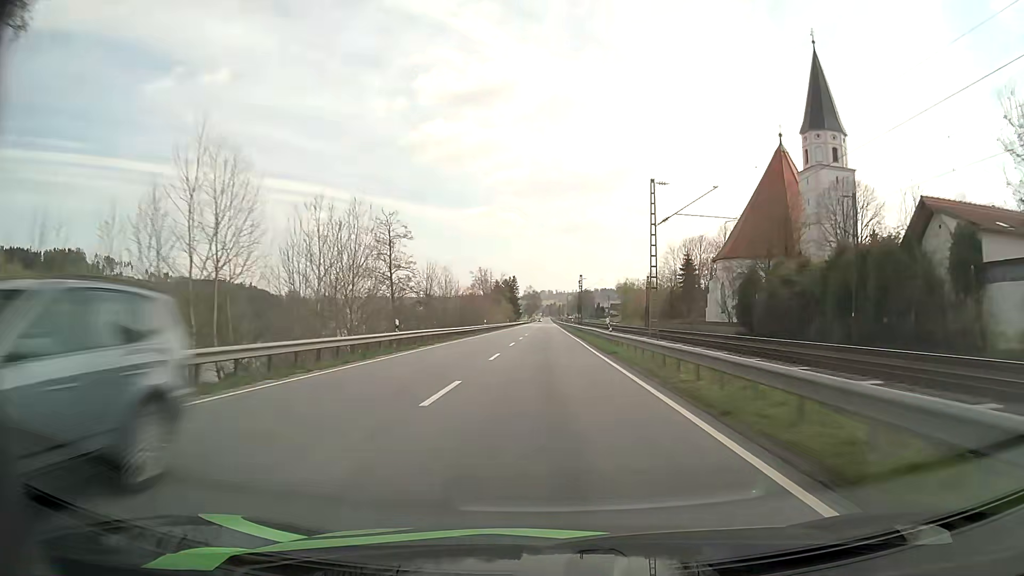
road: primary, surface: asphalt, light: Day
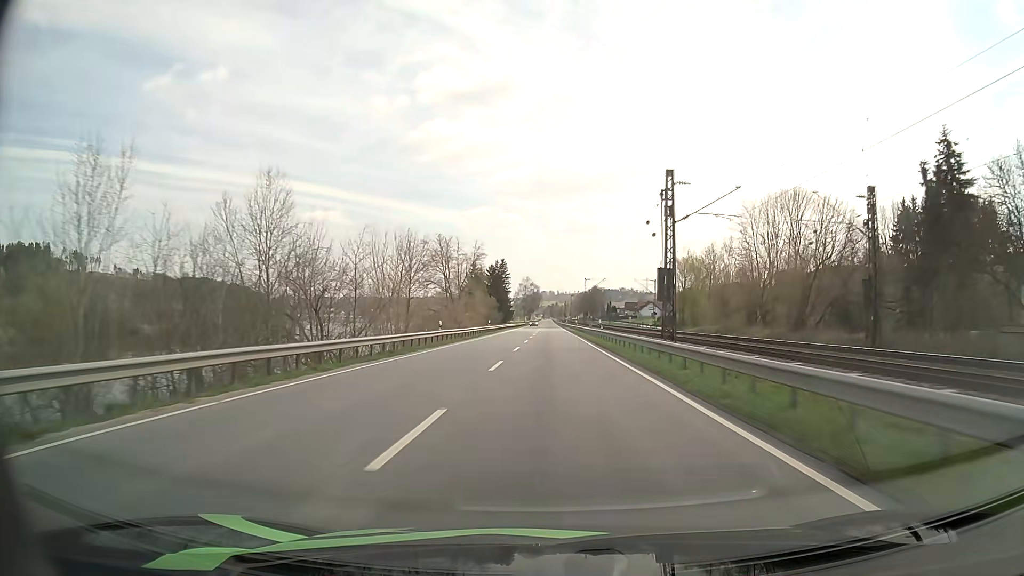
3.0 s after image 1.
(-0.2, +77.2) m; 0°
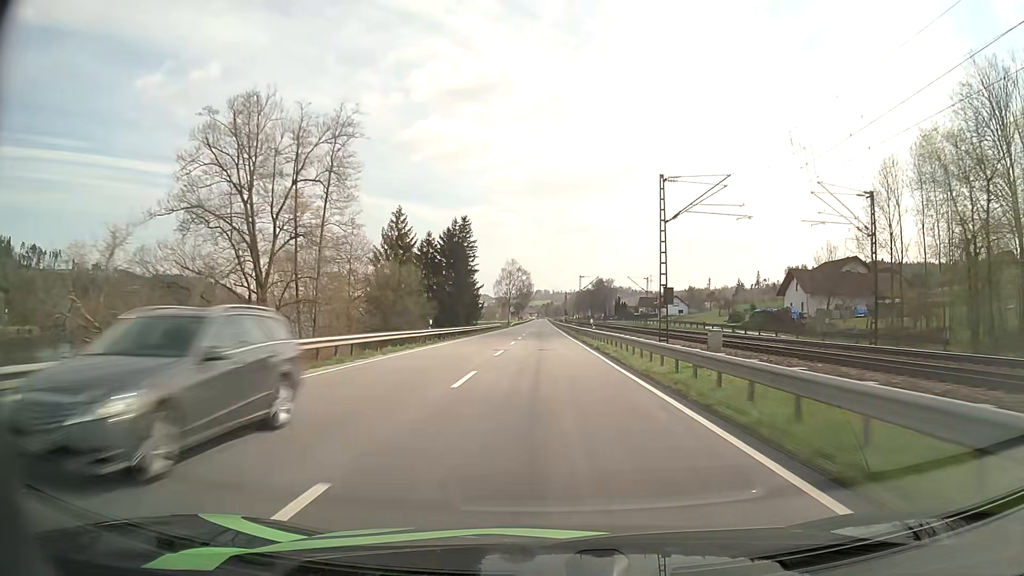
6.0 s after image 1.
(+0.6, +77.3) m; 0°
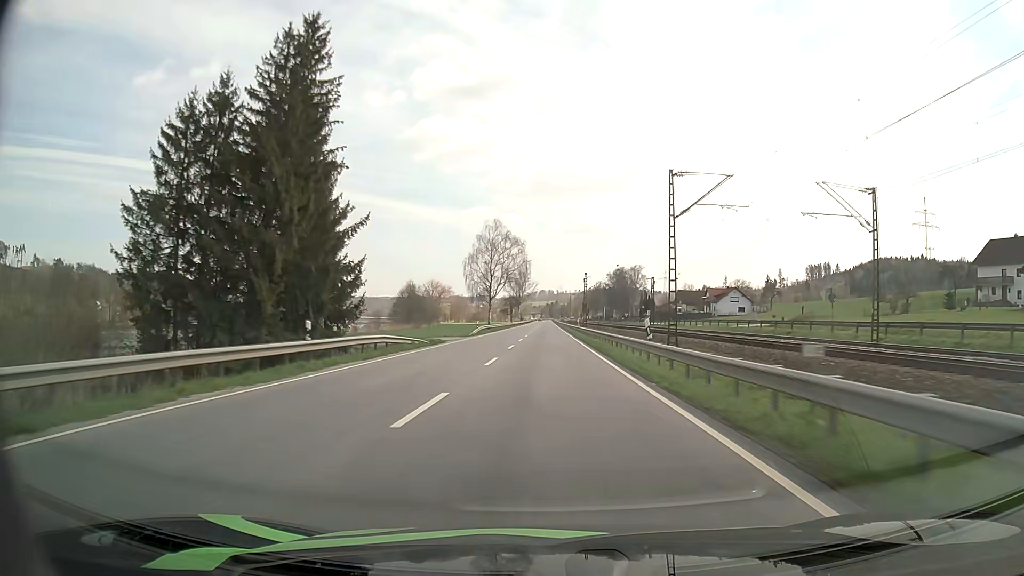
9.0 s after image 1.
(-0.3, +77.6) m; 0°
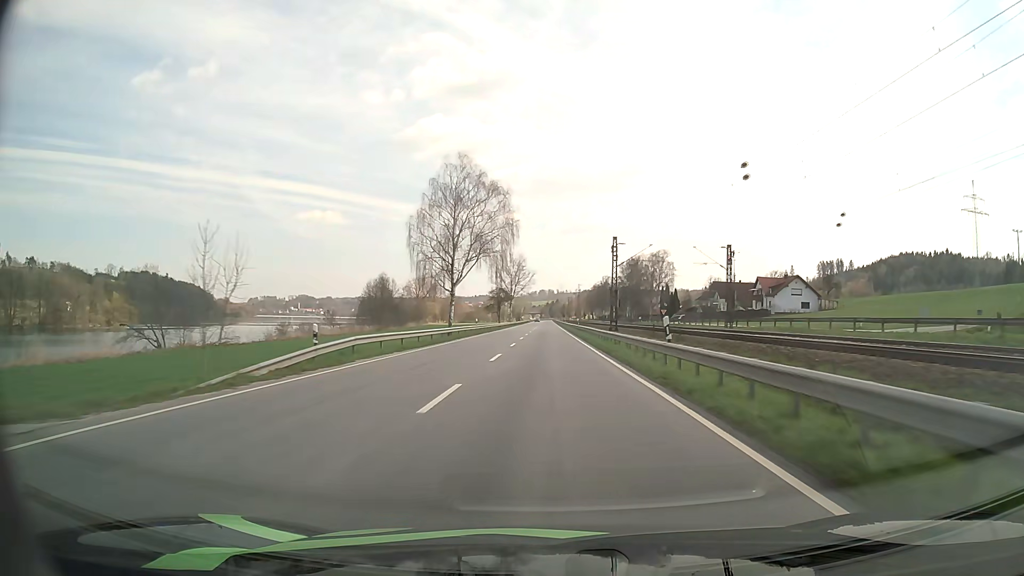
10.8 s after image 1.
(0.0, +46.9) m; 0°
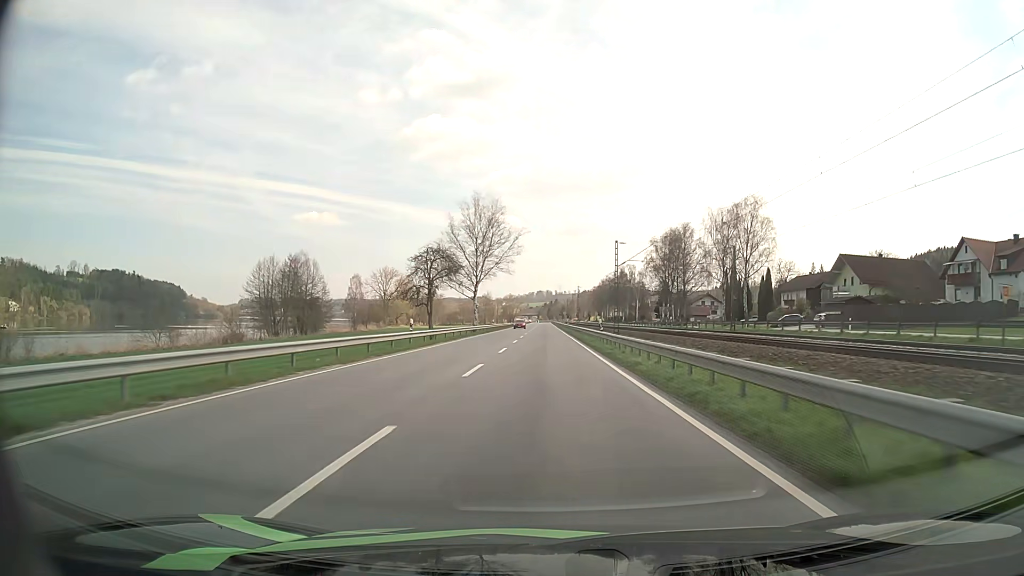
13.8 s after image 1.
(+0.1, +78.1) m; 0°
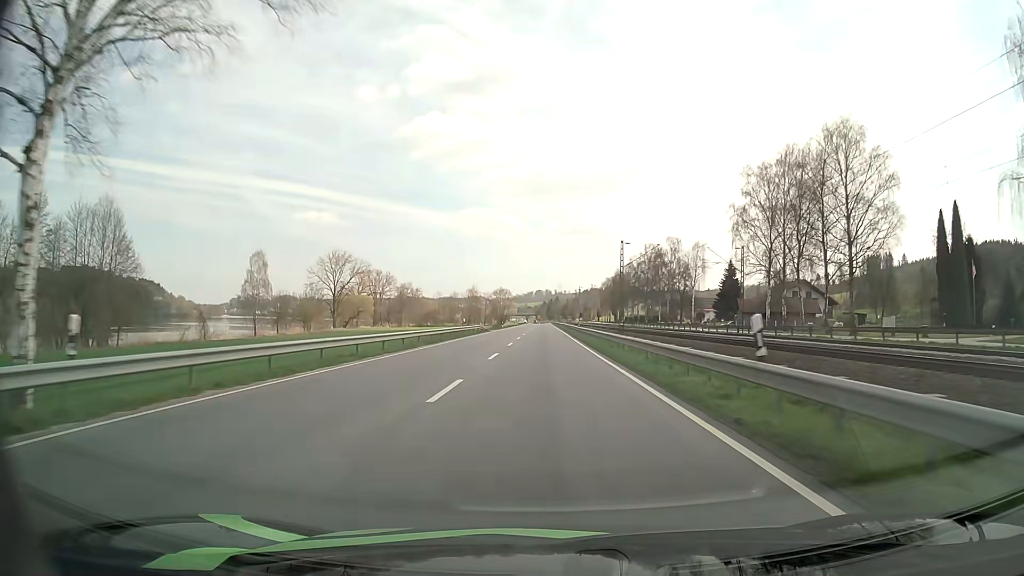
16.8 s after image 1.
(-0.2, +78.2) m; 0°
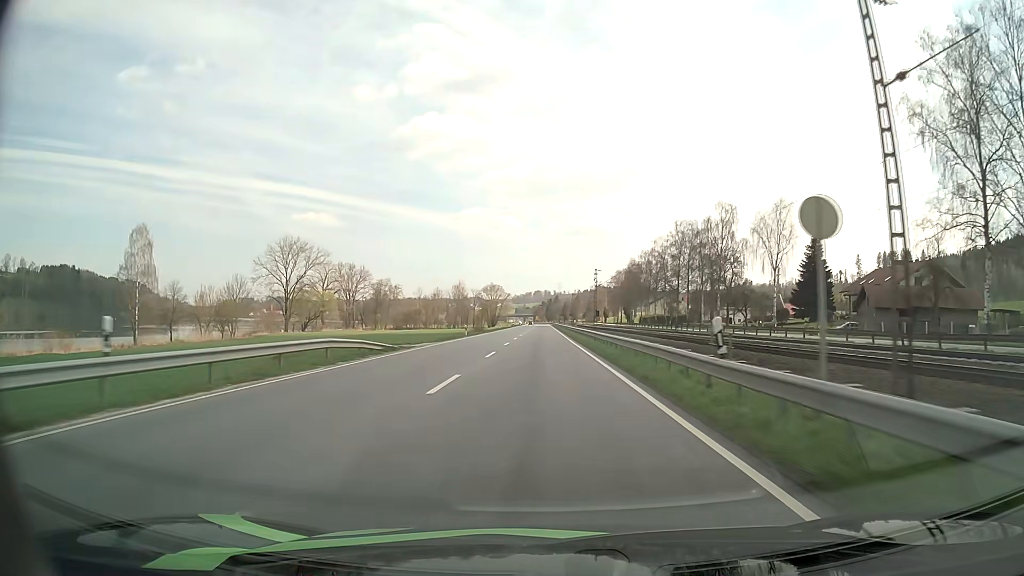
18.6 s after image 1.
(0.0, +47.0) m; 0°
(0, +10) (0, +20) (0, +30) (0, +40) (0, +50) (0, +60) (0, +70) (-1, +80) (-1, +90) (-1, +100) m
